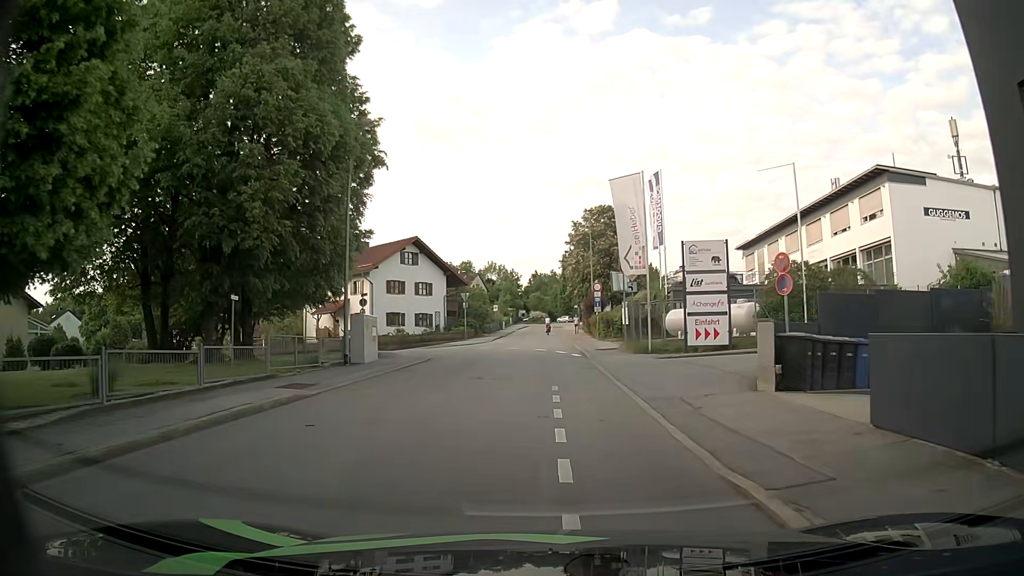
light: Day
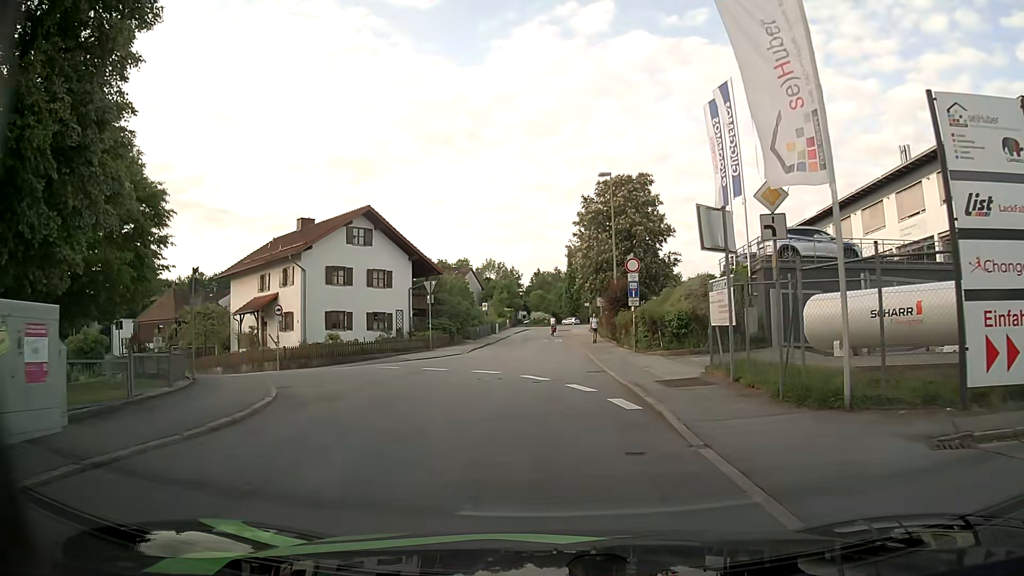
(+0.1, +17.2) m; 0°
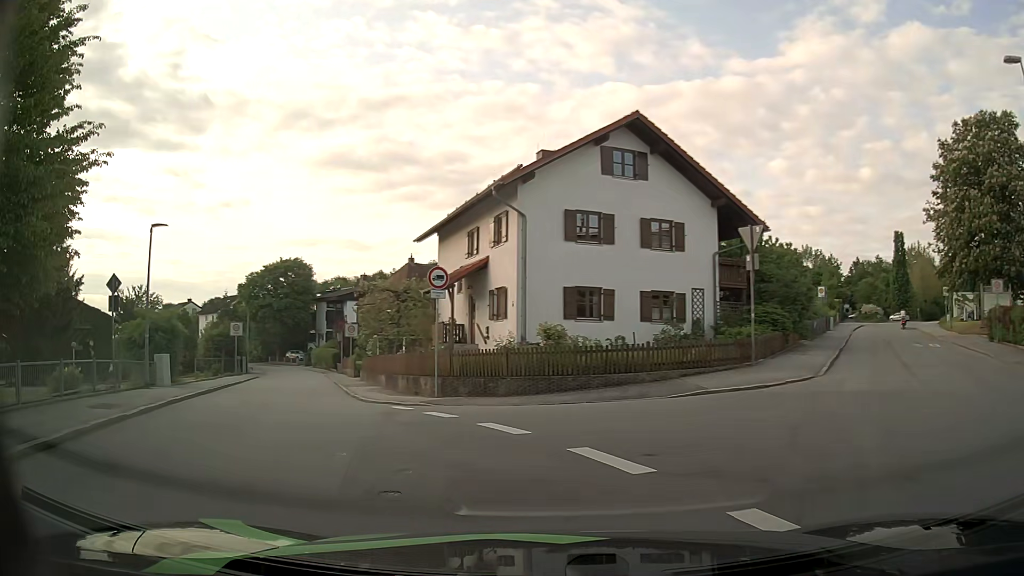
(-2.6, +18.2) m; -27°
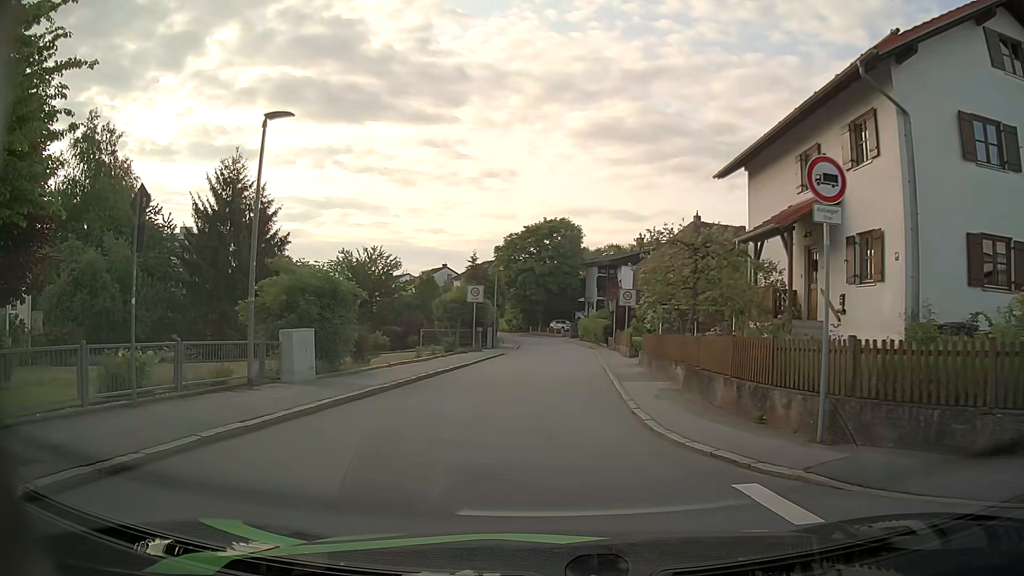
(-2.1, +9.6) m; -24°
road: residential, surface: asphalt
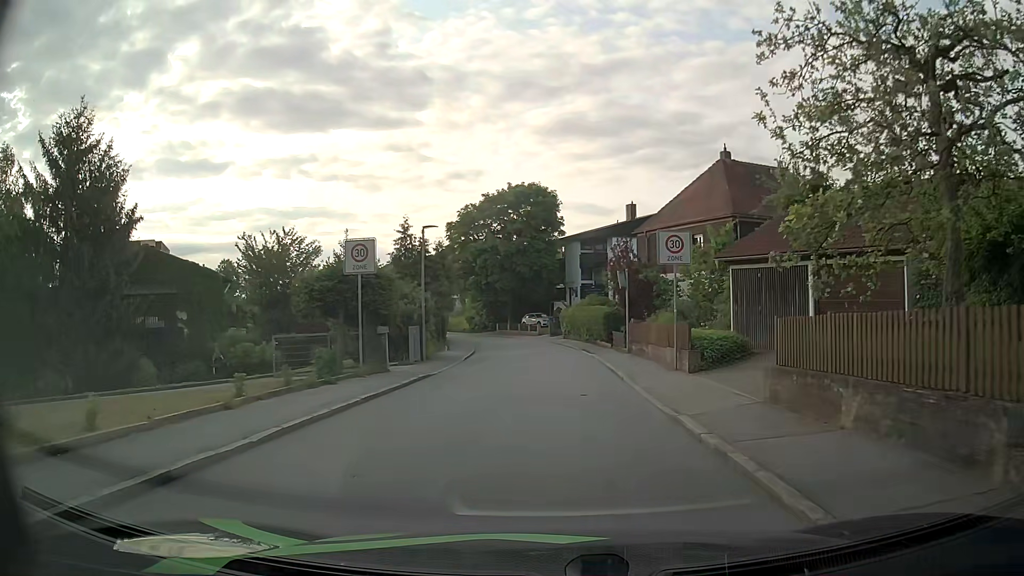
(+0.4, +18.7) m; +3°
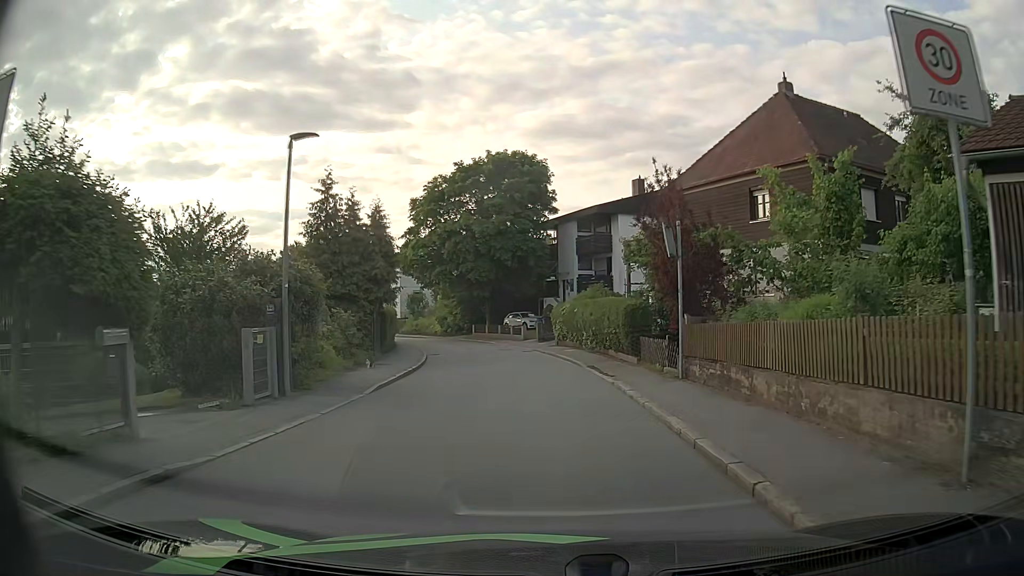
(+0.1, +12.9) m; +1°
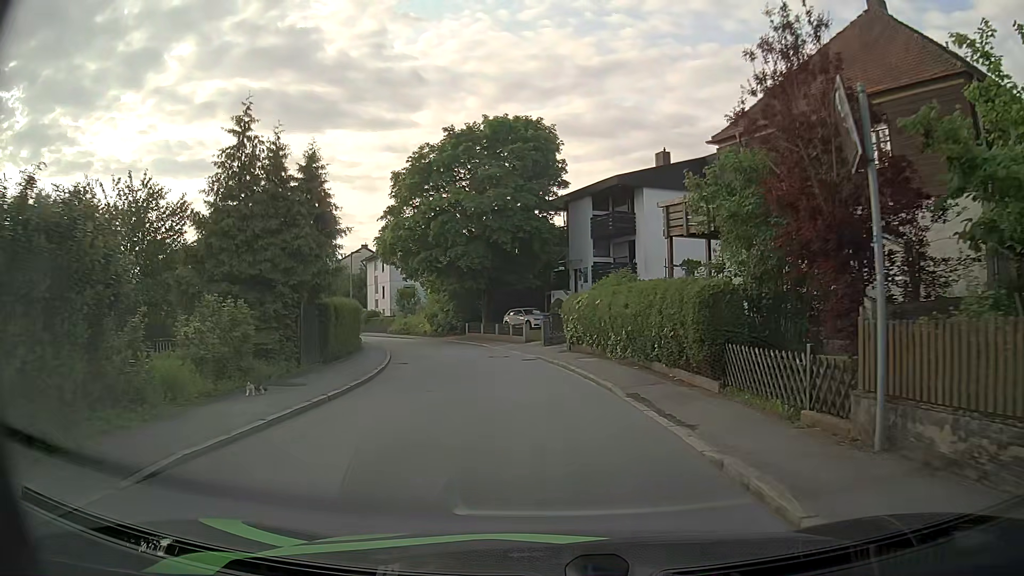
(0.0, +8.8) m; 0°
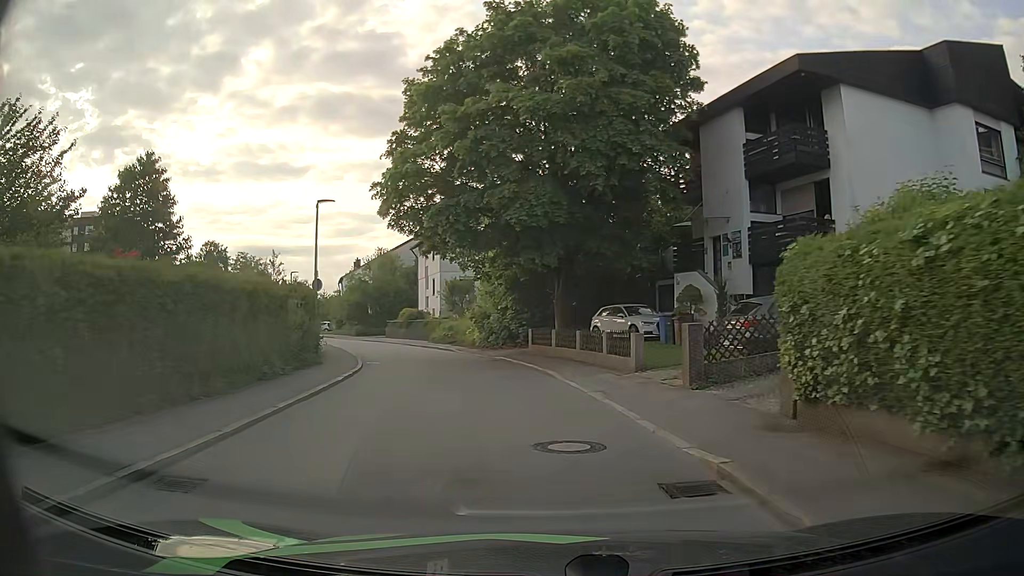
(-0.9, +17.8) m; -8°
(-1, +10) (-2, +20) (-5, +29) (-8, +39) (-12, +48) (-17, +57) (-22, +66) (-27, +74) (-32, +83) (-36, +92) m
